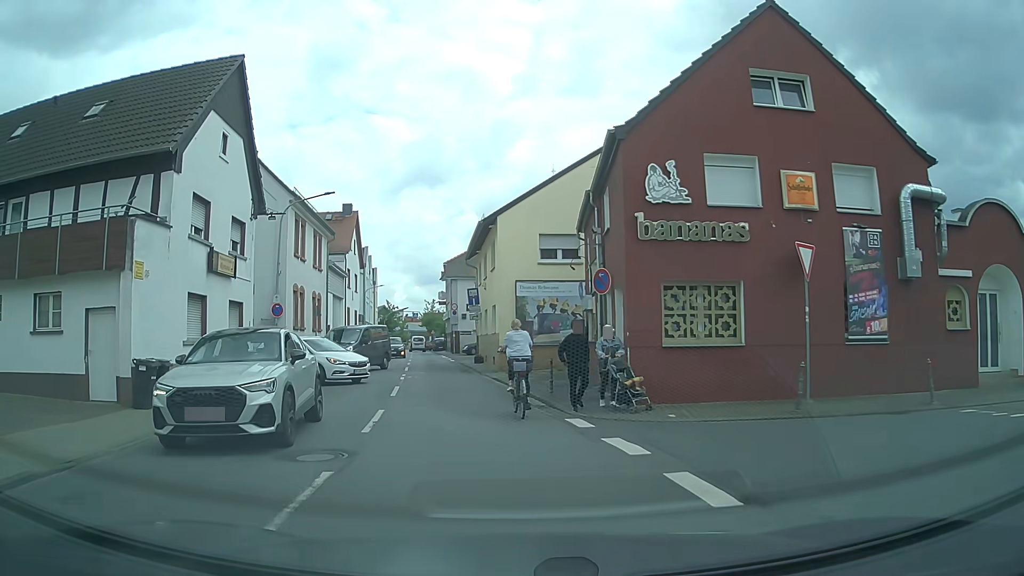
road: tertiary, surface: asphalt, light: Day
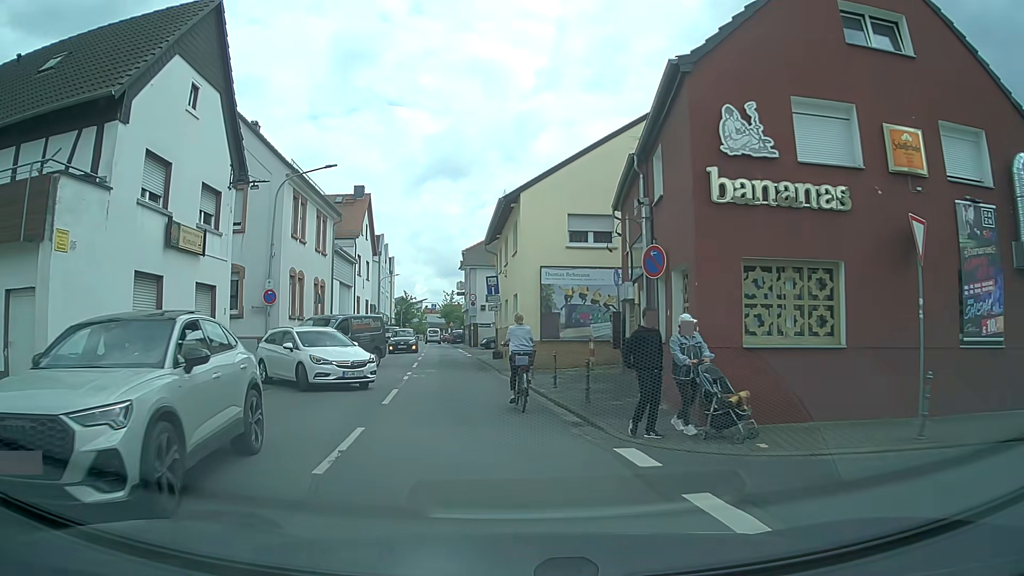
(-0.1, +3.4) m; -1°
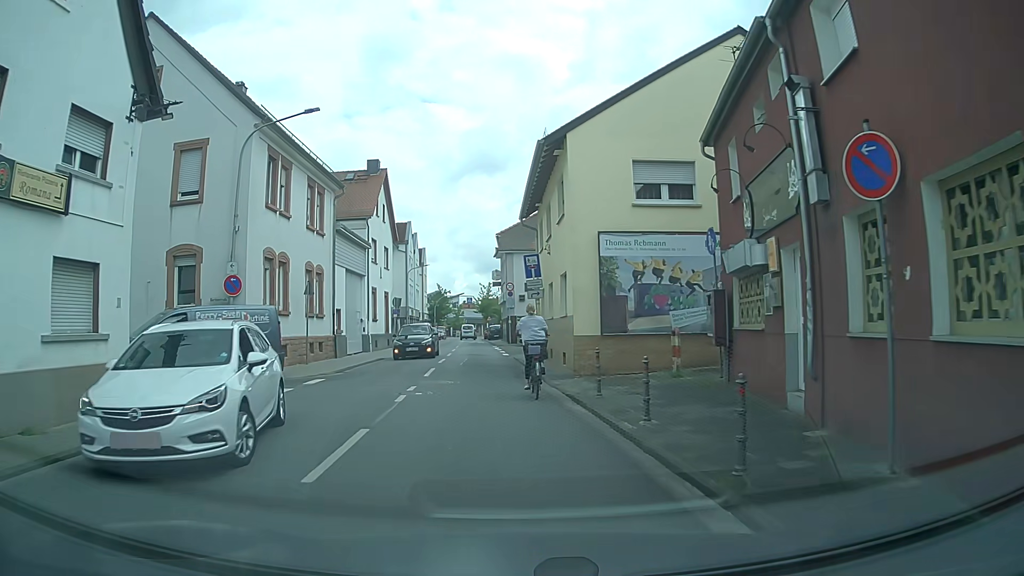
(-0.2, +6.9) m; -4°
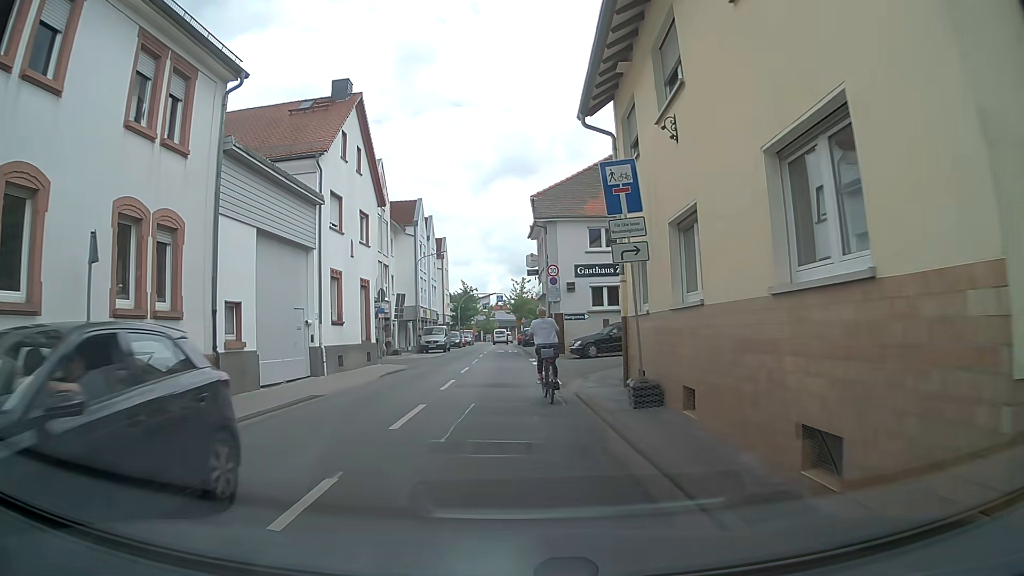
(-0.2, +14.9) m; -2°
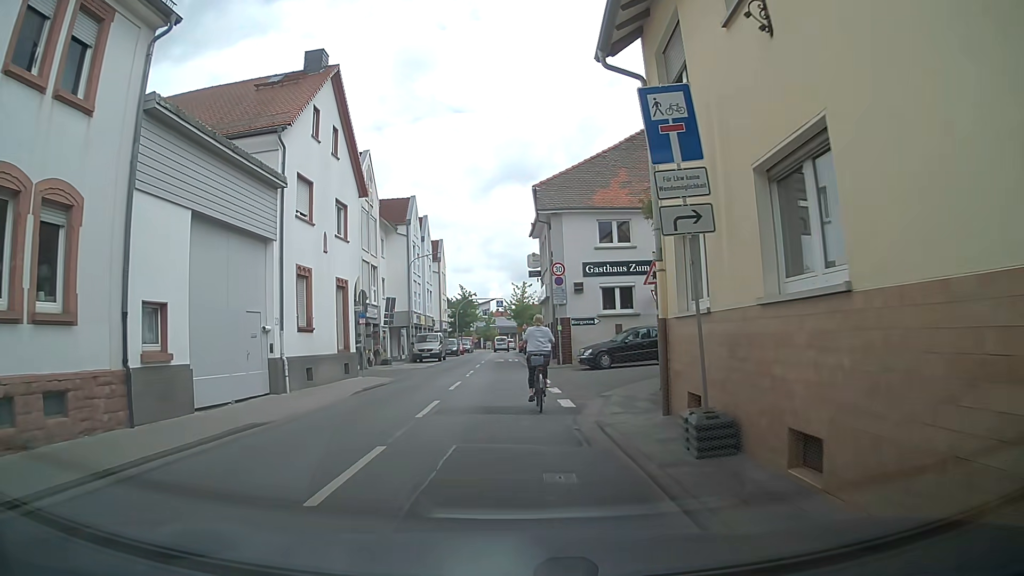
(0.0, +3.7) m; -2°
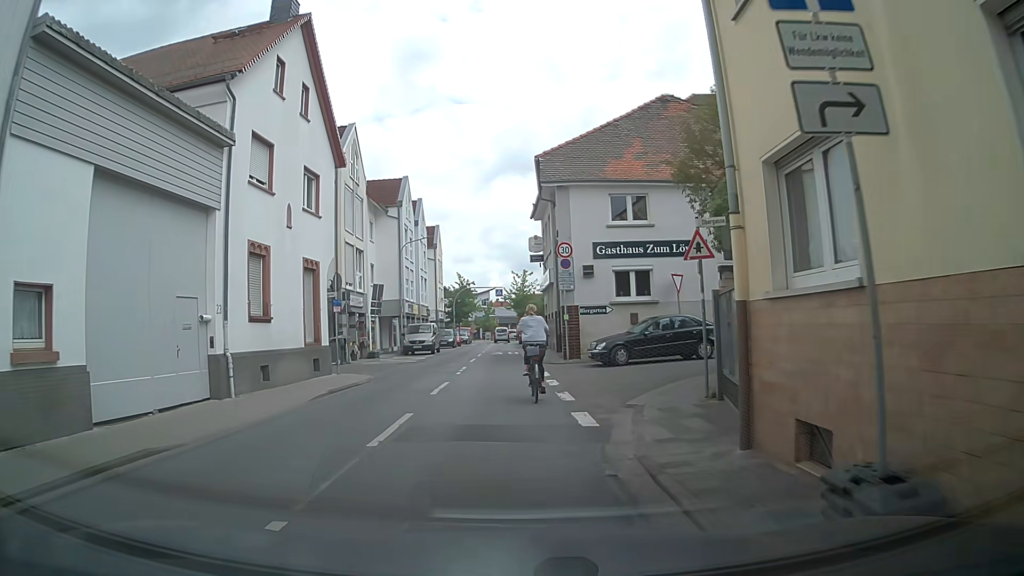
(0.0, +3.7) m; 0°
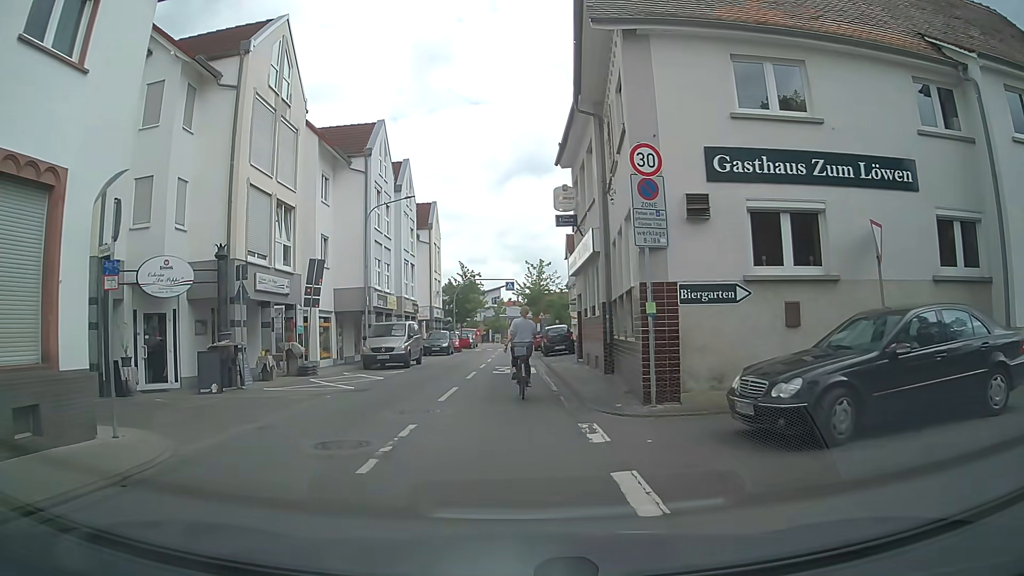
(+0.3, +13.3) m; 0°
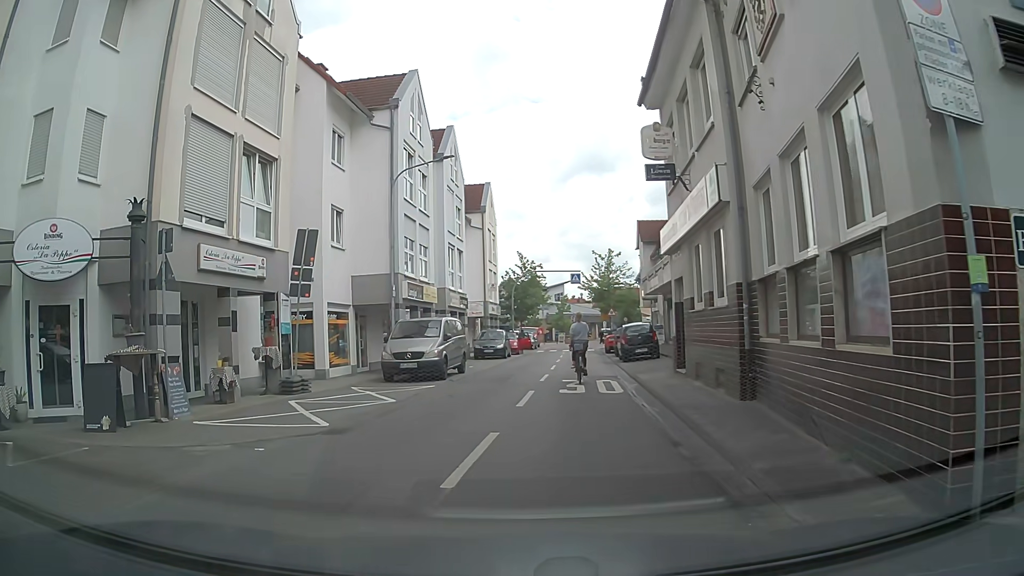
(0.0, +6.7) m; -5°
